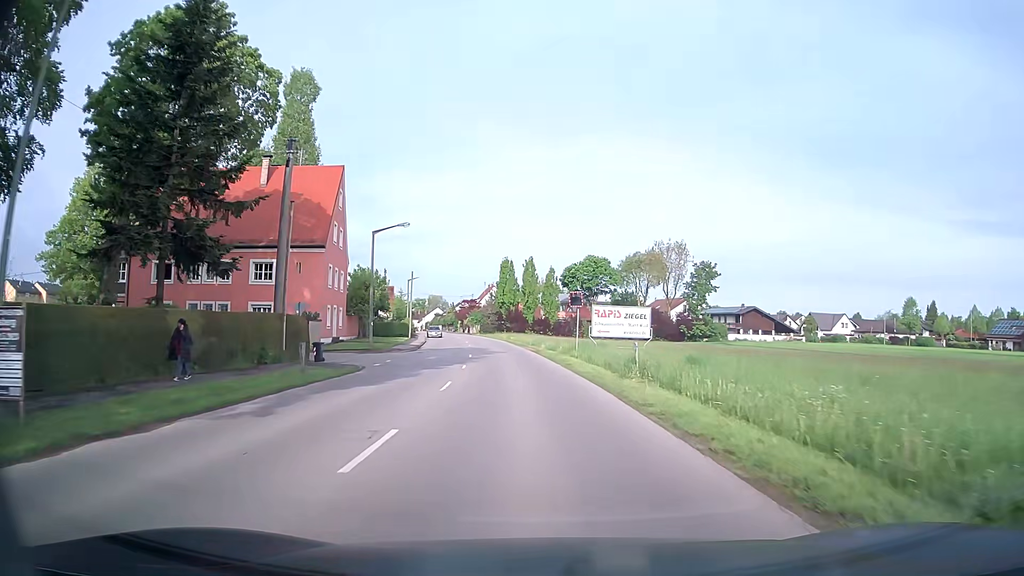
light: Day
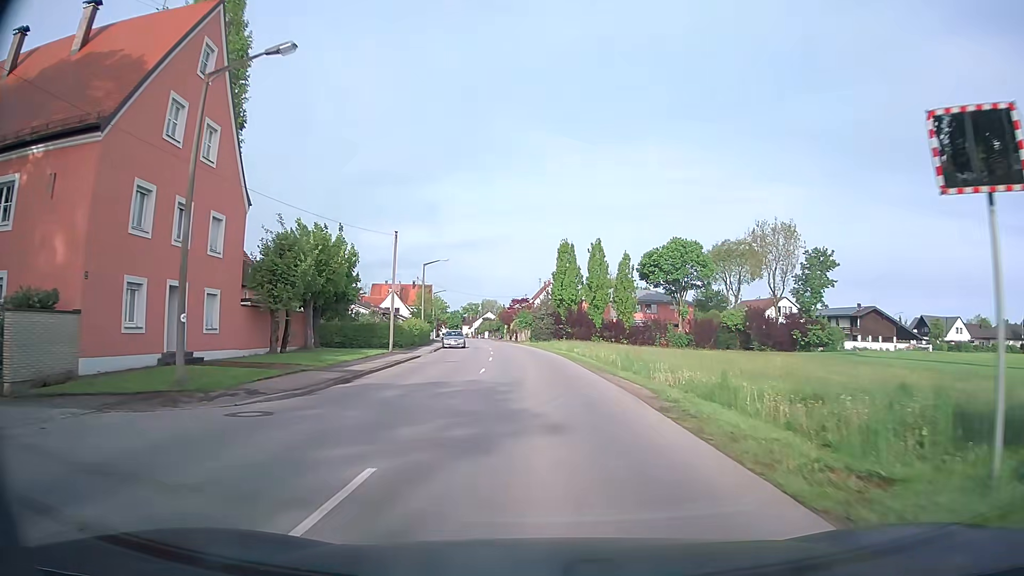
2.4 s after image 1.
(-1.6, +29.8) m; -5°
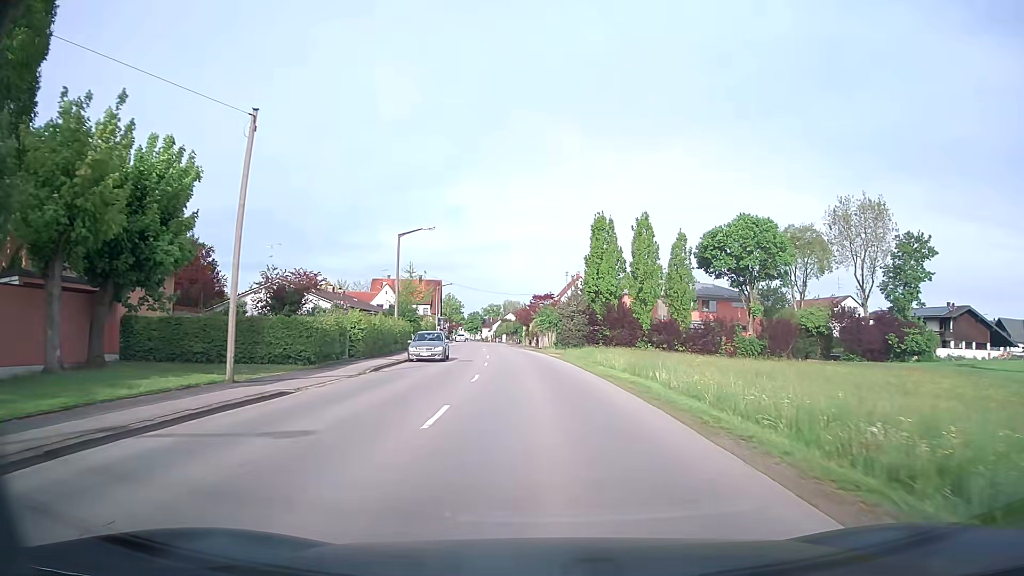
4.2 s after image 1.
(-0.5, +21.7) m; -2°
(0, +10) (0, +20) (-1, +30) (-2, +40) (-2, +50) (-4, +60) (-4, +70) (-5, +80) (-6, +90) (-7, +100) m
